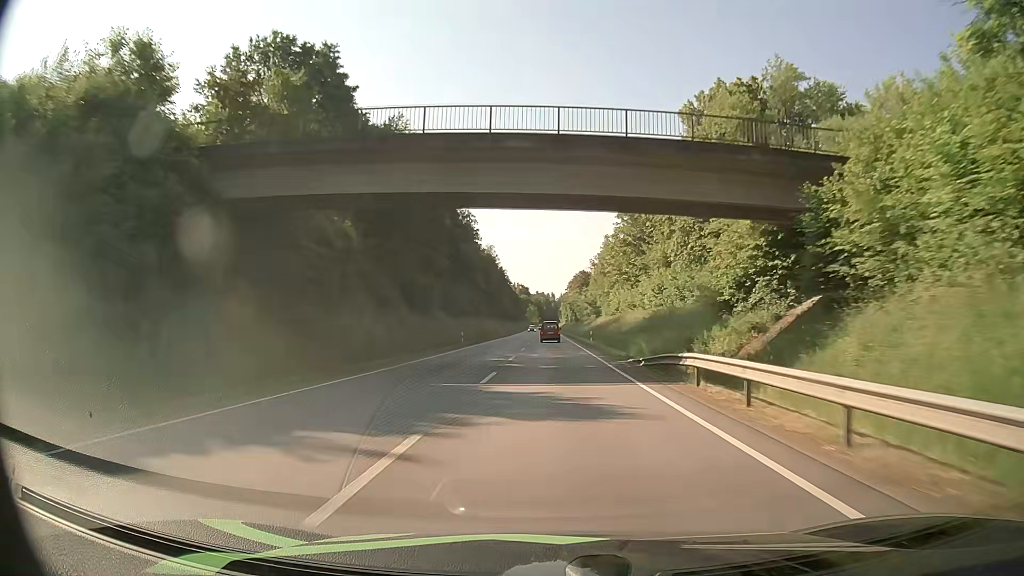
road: primary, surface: asphalt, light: Day
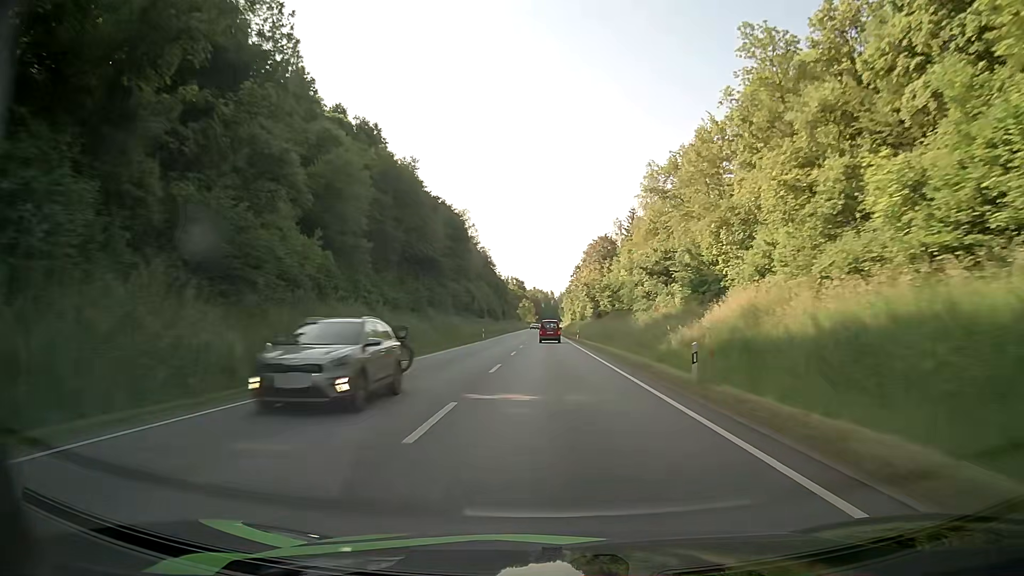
(-0.1, +80.6) m; 0°
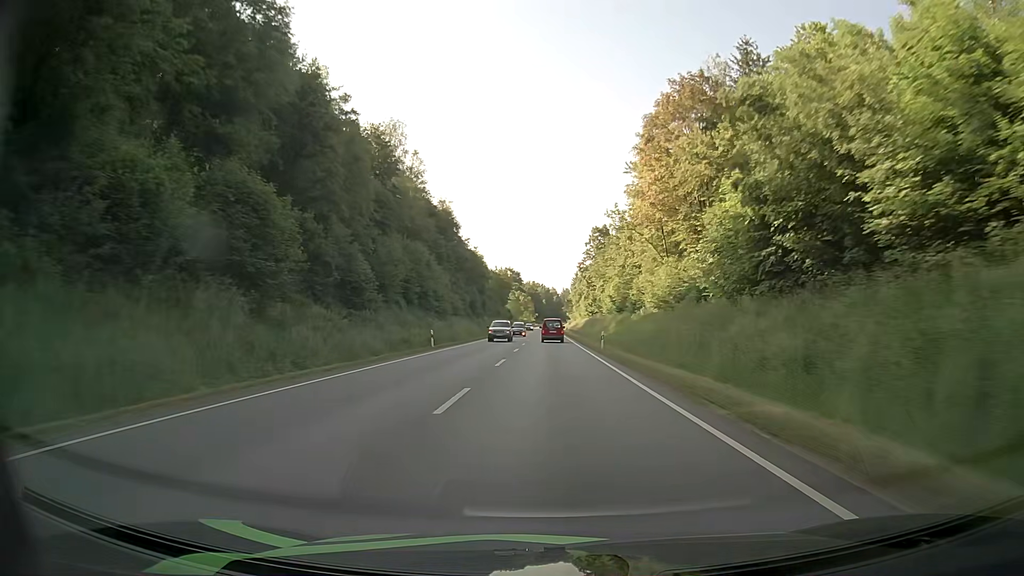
(-0.3, +81.5) m; 0°
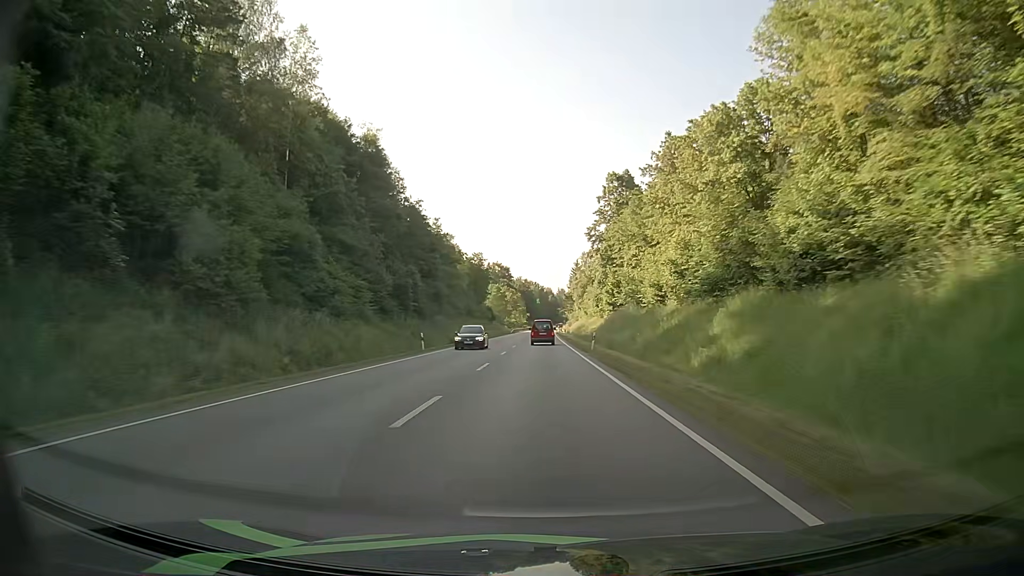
(0.0, +49.3) m; 0°
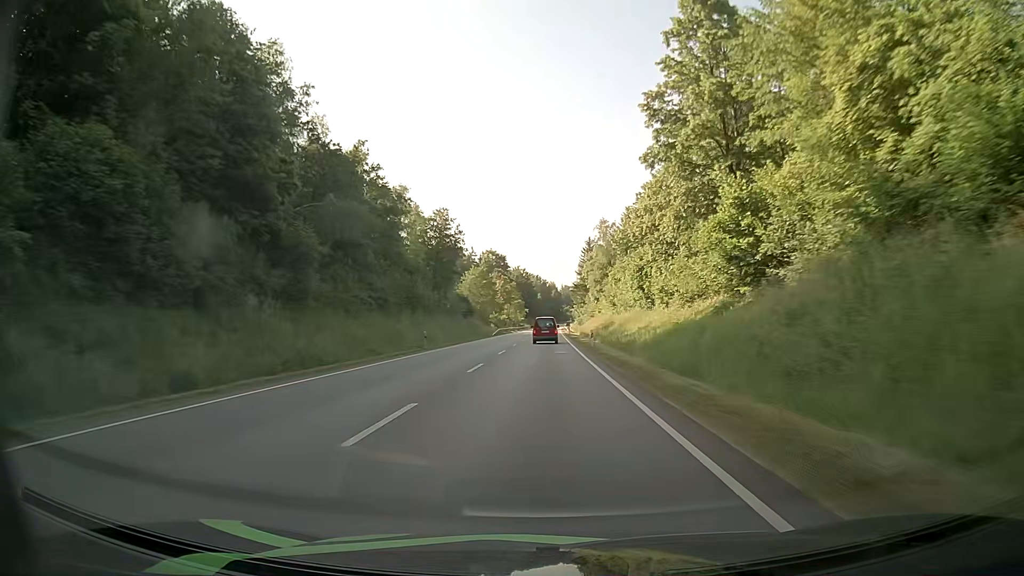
(0.0, +49.5) m; 0°
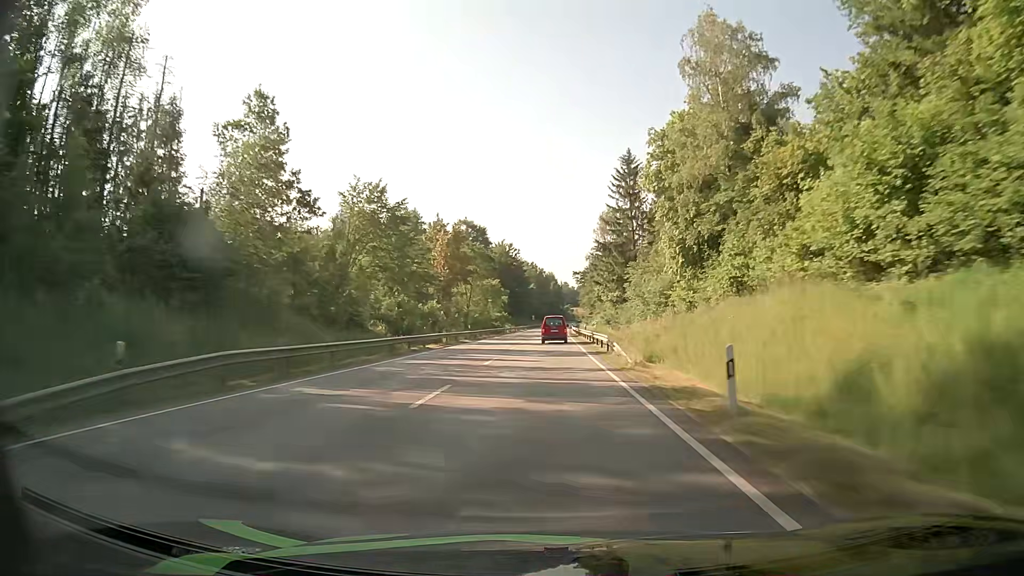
(0.0, +80.3) m; 0°
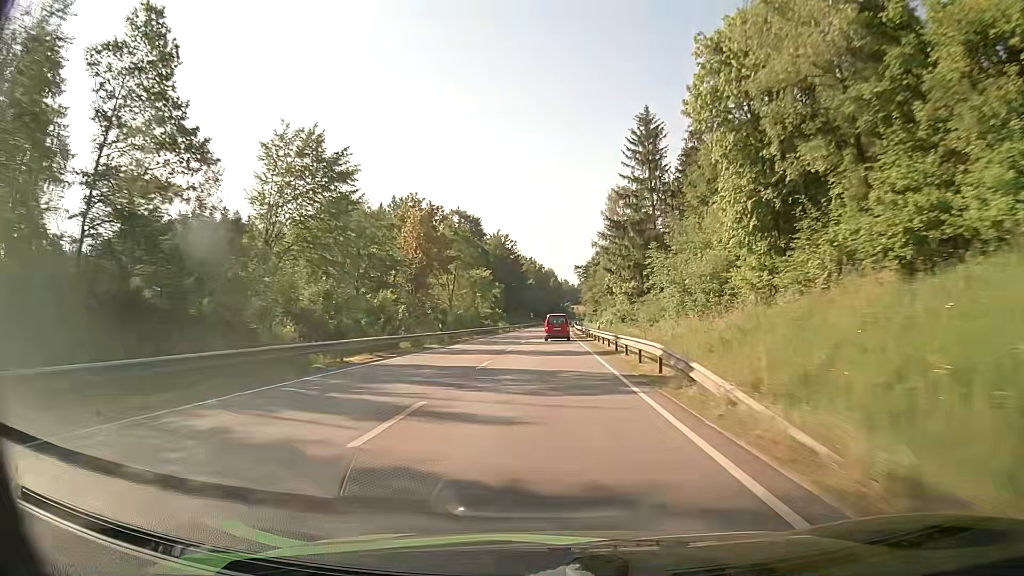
(0.0, +15.4) m; 0°
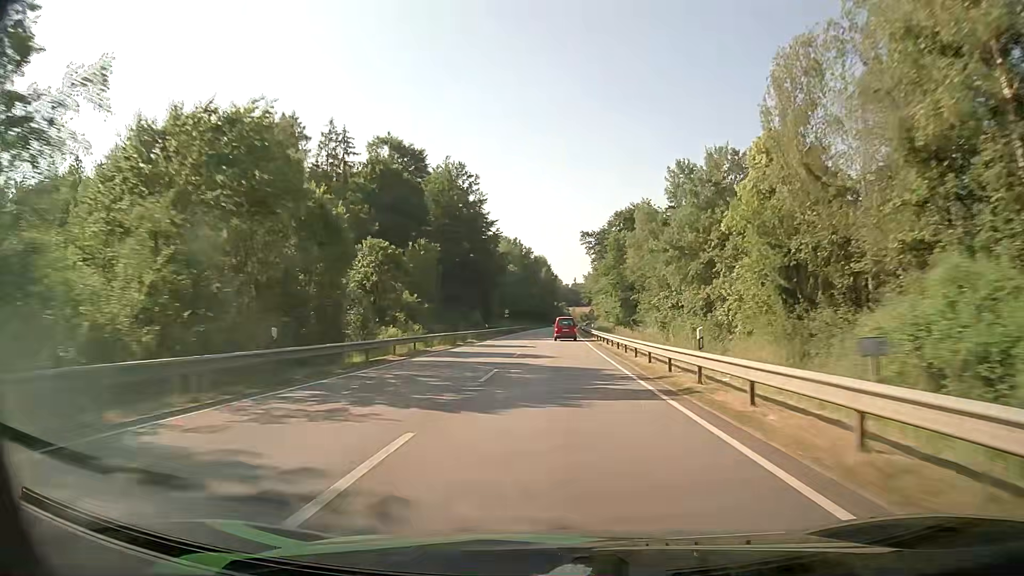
(+0.5, +74.8) m; +1°
(0, +10) (0, +20) (0, +30) (+1, +40) (+1, +50) (+1, +60) (+1, +70) (+2, +80) (+2, +90) (+2, +100) m
